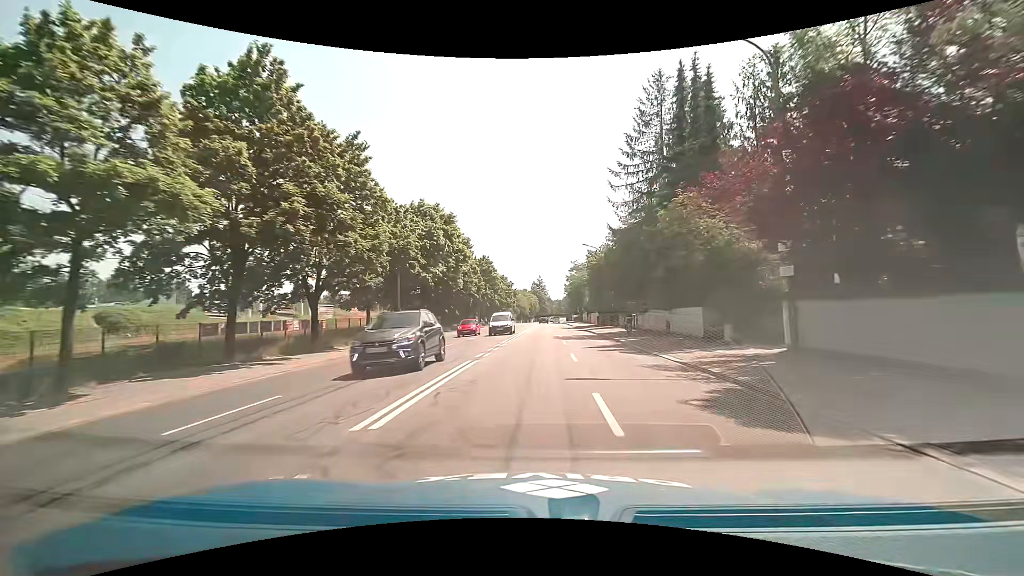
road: primary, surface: asphalt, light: Day
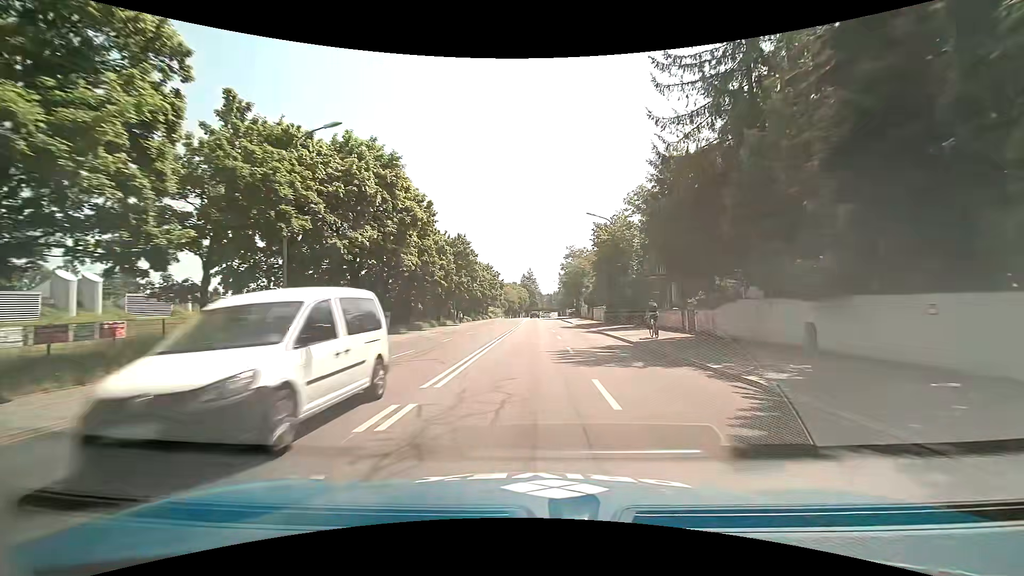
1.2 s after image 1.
(+0.1, +16.7) m; +1°
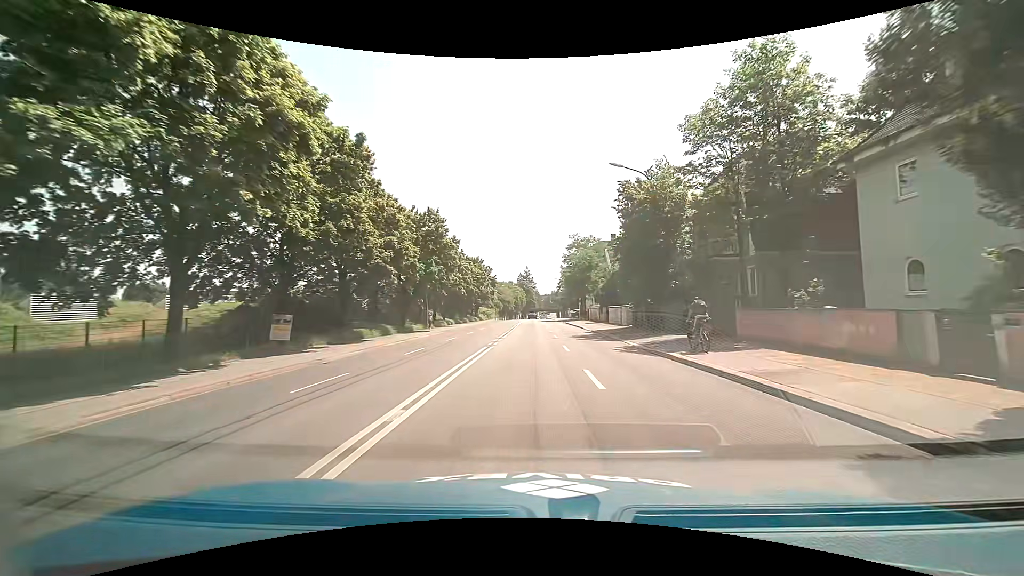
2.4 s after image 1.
(+0.1, +16.0) m; +1°
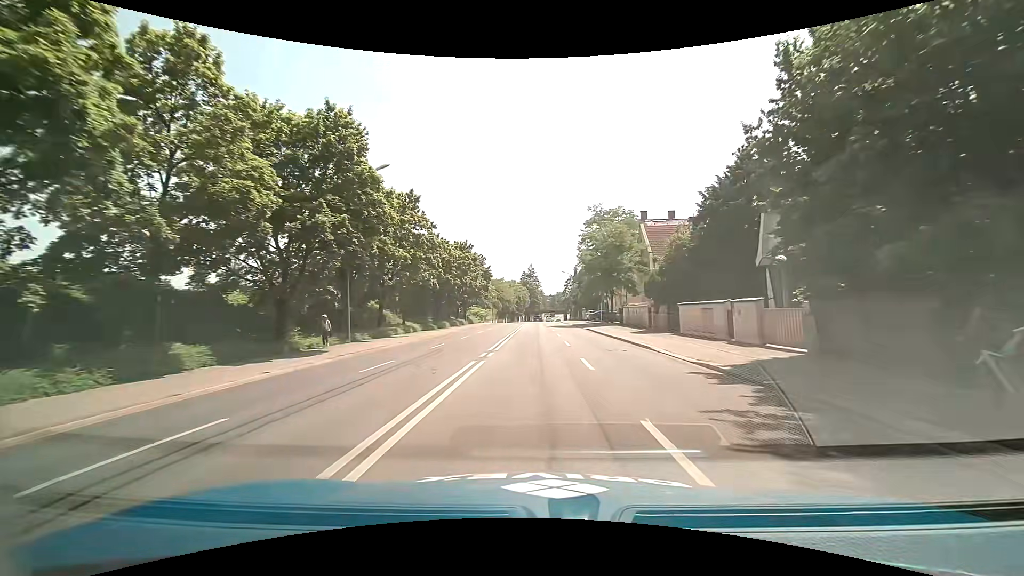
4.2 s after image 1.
(-0.2, +23.6) m; -1°
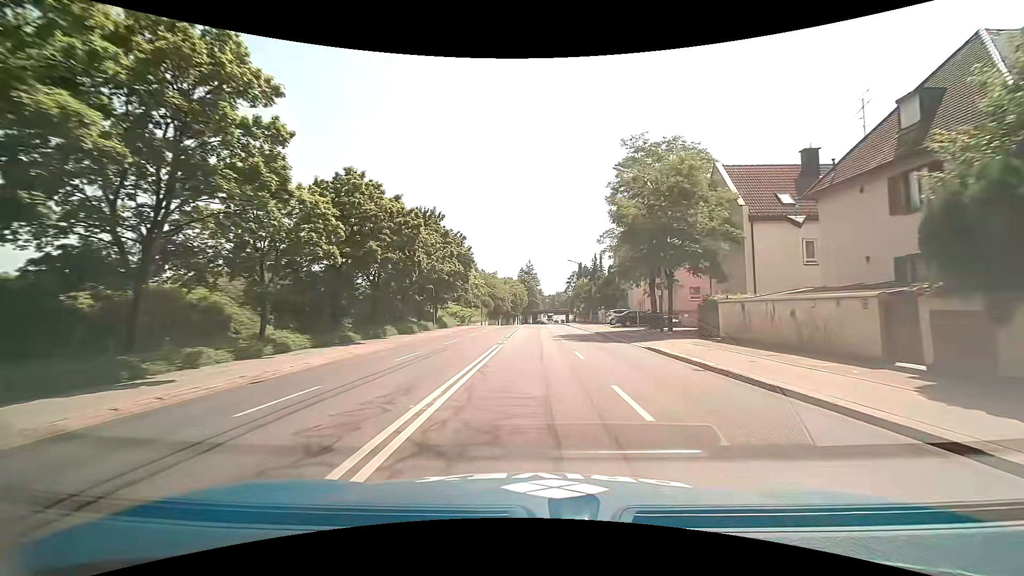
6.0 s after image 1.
(0.0, +23.9) m; 0°
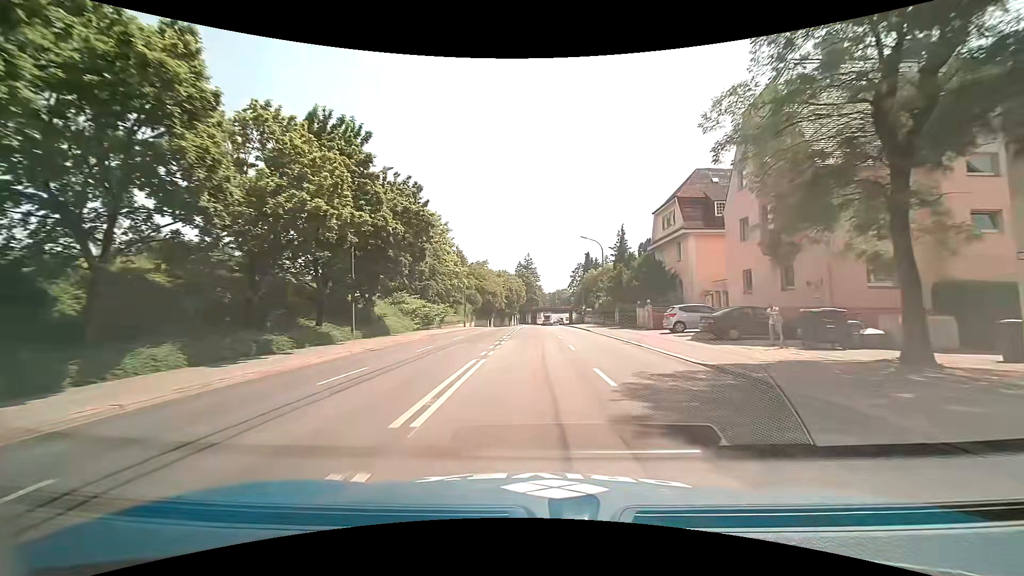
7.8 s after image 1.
(0.0, +24.2) m; 0°
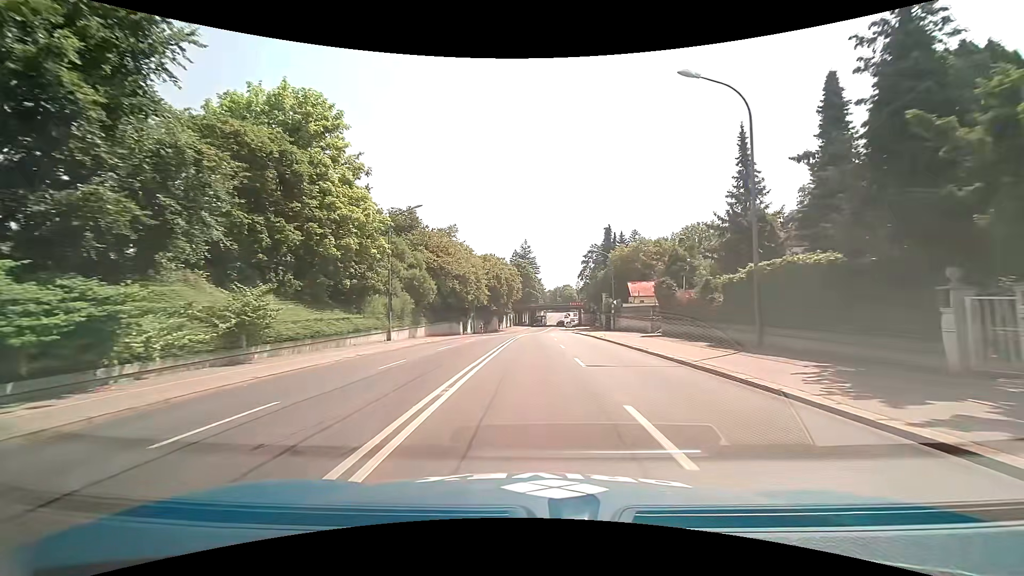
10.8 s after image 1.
(-0.1, +40.9) m; -1°
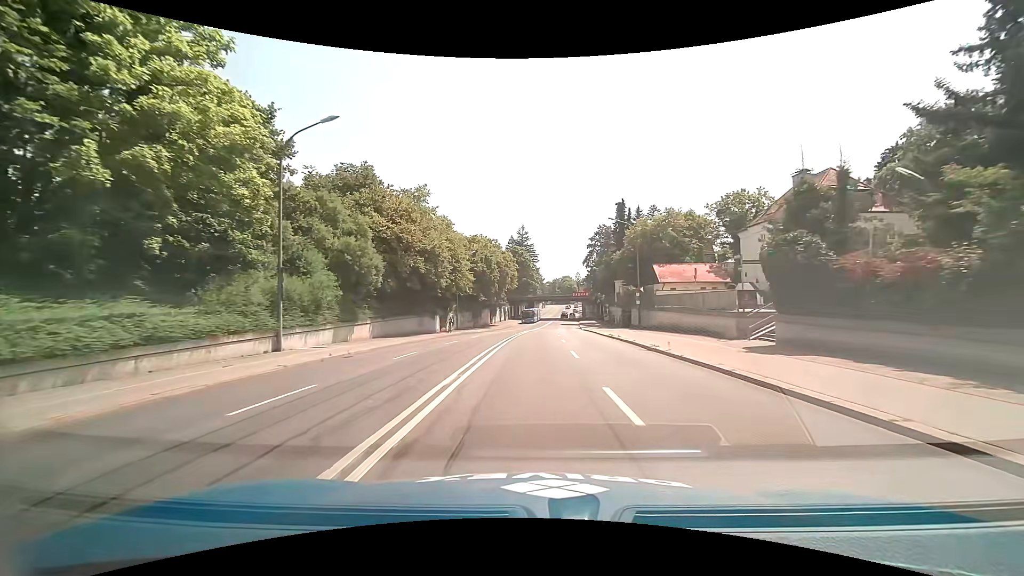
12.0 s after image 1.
(+0.1, +16.5) m; 0°
(0, +10) (0, +20) (0, +30) (+1, +40) (+1, +50) (+2, +60) (+2, +70) (+3, +80) (+4, +90) (+5, +100) m
